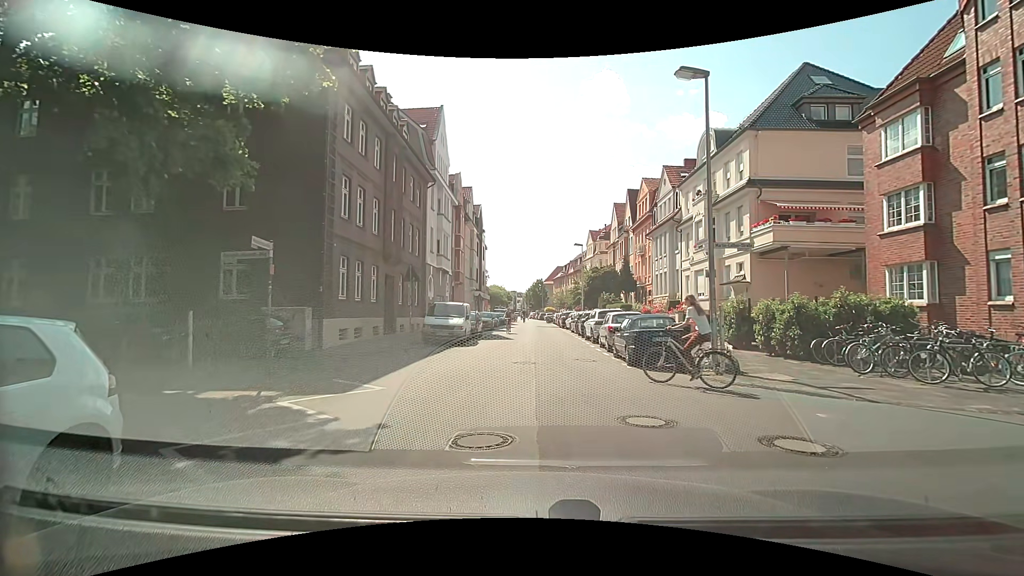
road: residential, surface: asphalt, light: Day
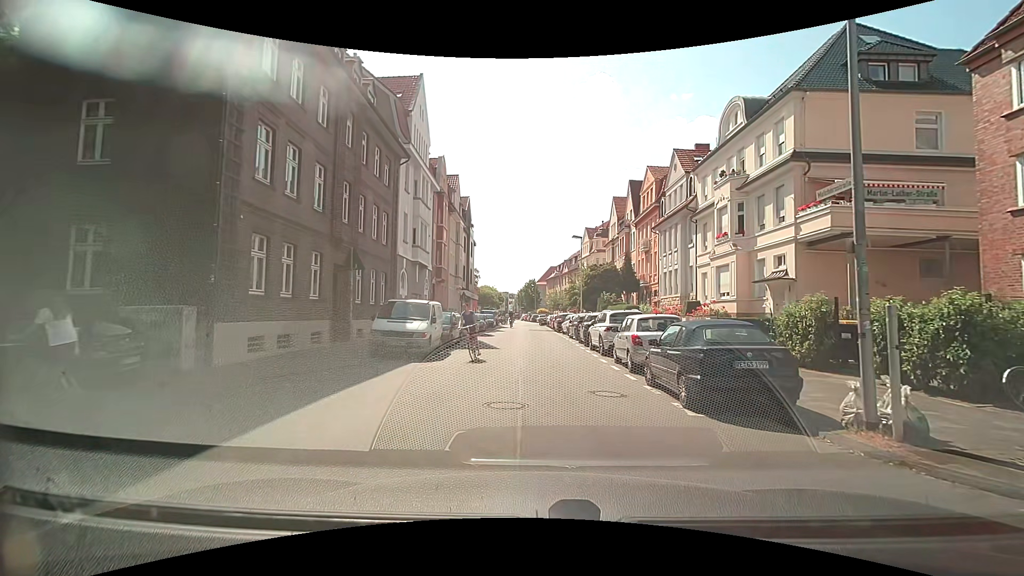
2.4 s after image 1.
(+0.2, +6.1) m; +3°
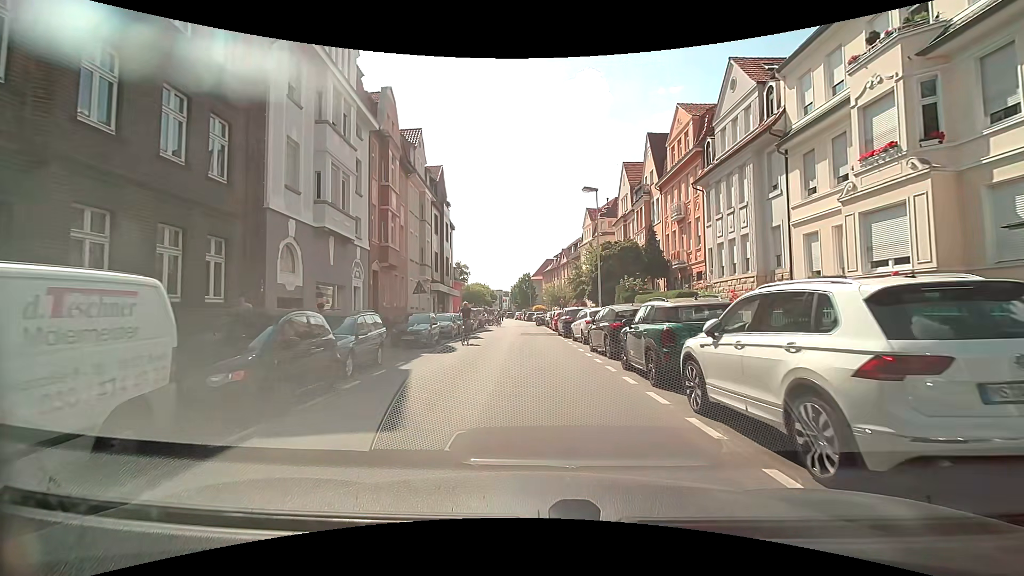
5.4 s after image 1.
(+0.1, +14.5) m; -1°
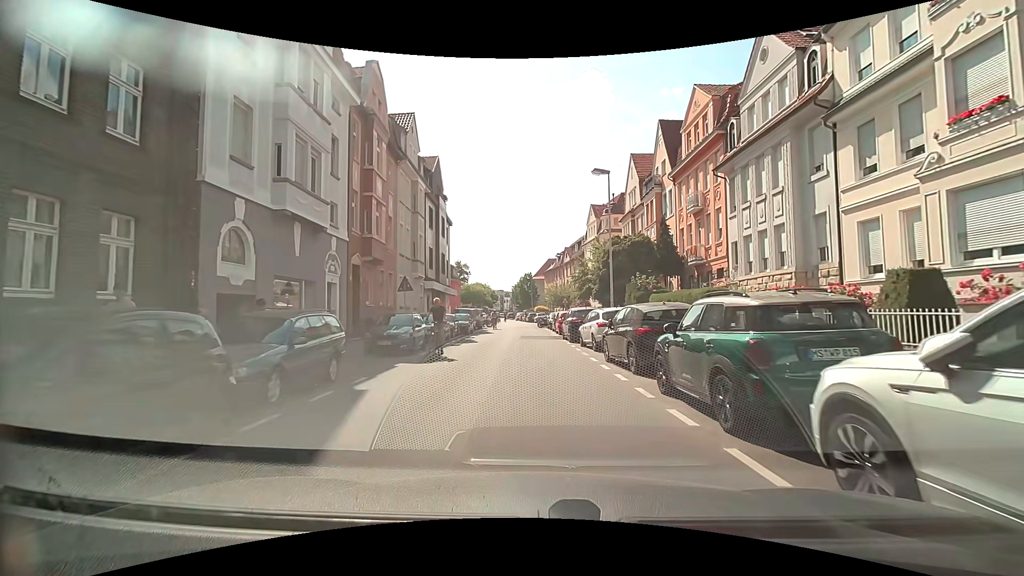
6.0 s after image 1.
(+0.1, +3.4) m; +2°
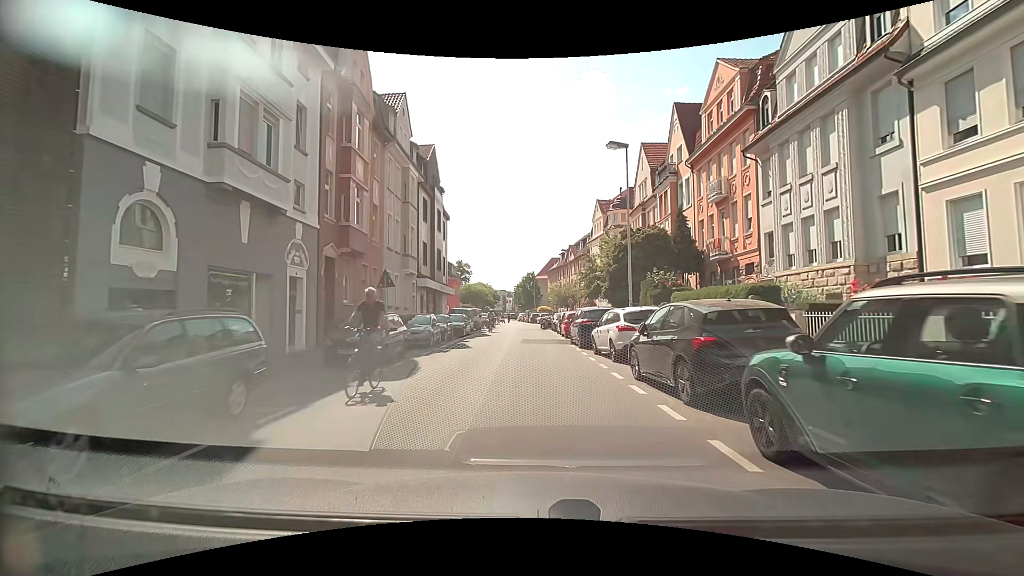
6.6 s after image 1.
(-0.1, +3.7) m; -1°
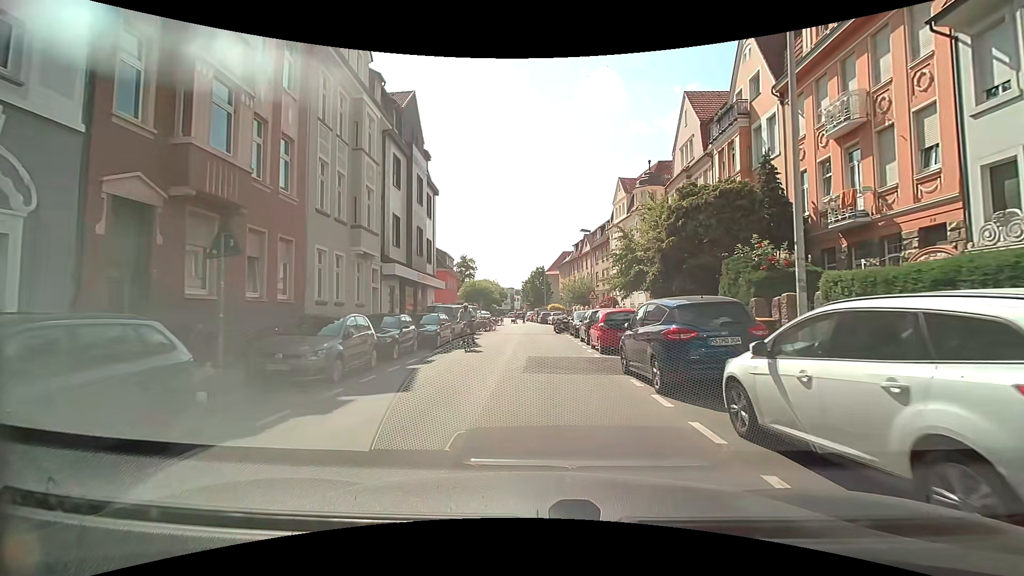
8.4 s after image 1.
(-0.2, +11.2) m; -1°
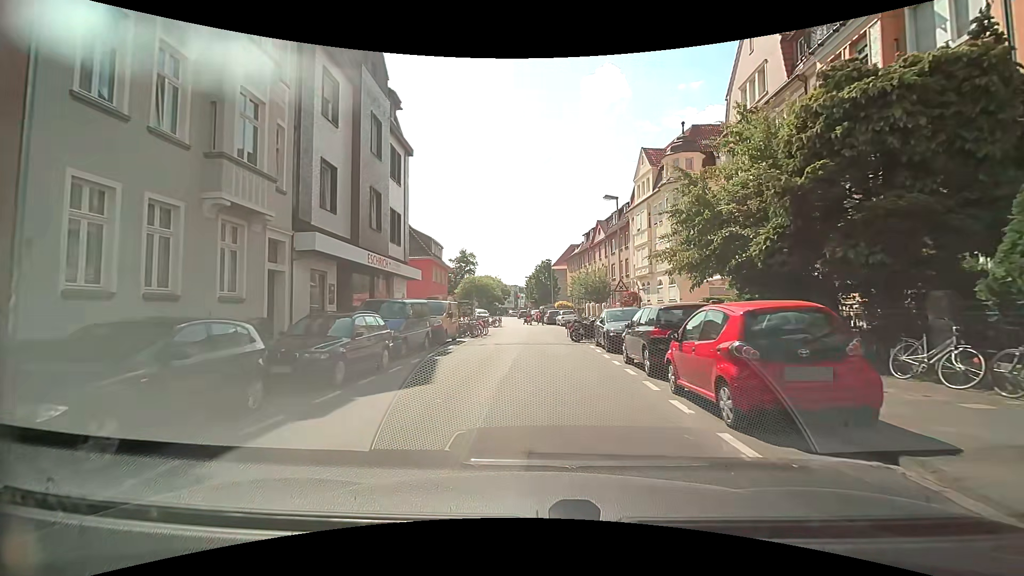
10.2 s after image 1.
(-0.1, +10.6) m; -2°
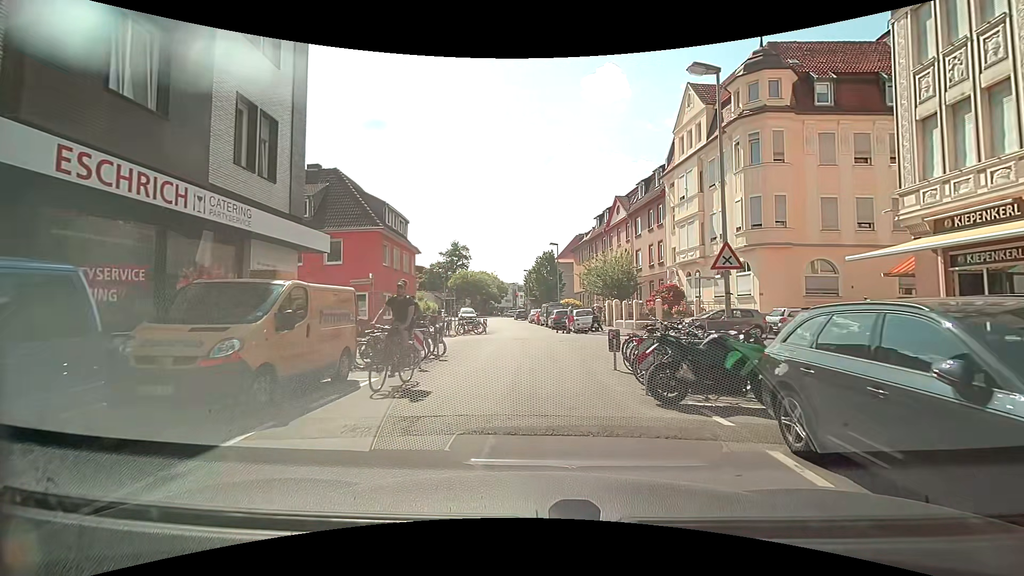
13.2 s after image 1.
(0.0, +14.6) m; +1°
(0, +10) (0, +20) (0, +30) (-1, +40) (-2, +50) (-4, +60) (-5, +70) (-6, +80) (-8, +89) (-11, +99) m
